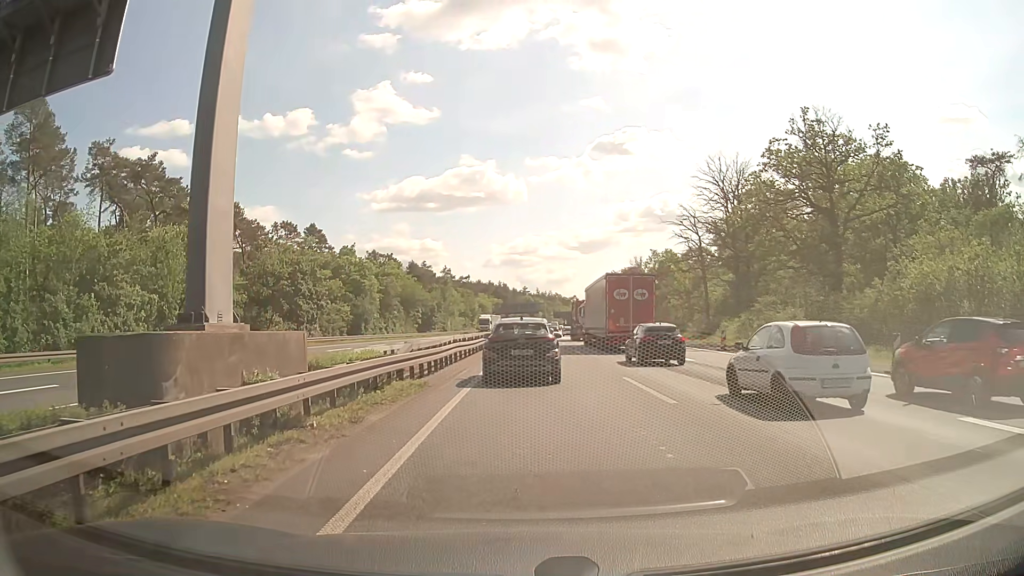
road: motorway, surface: asphalt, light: Day
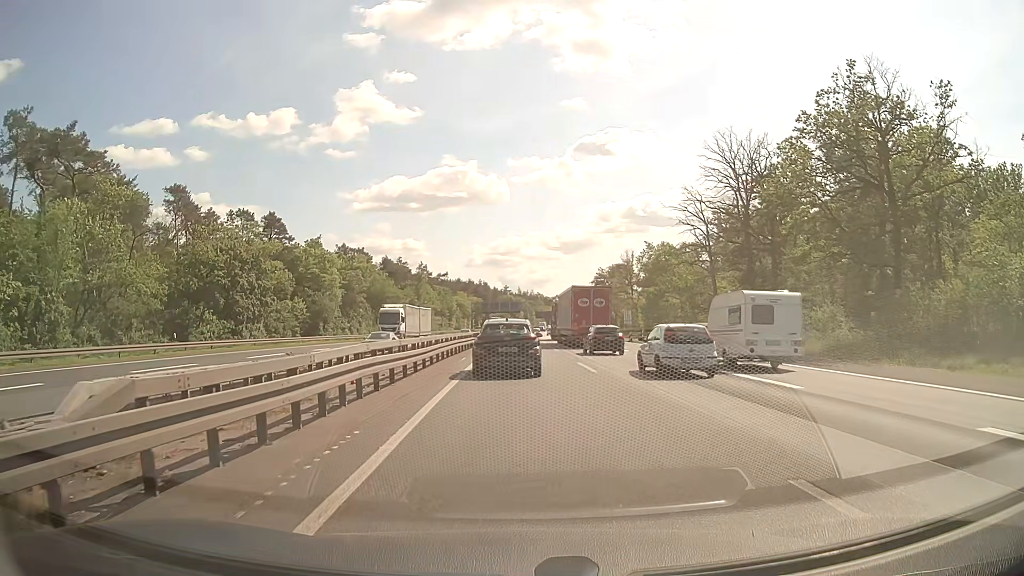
(+0.2, +12.4) m; +1°
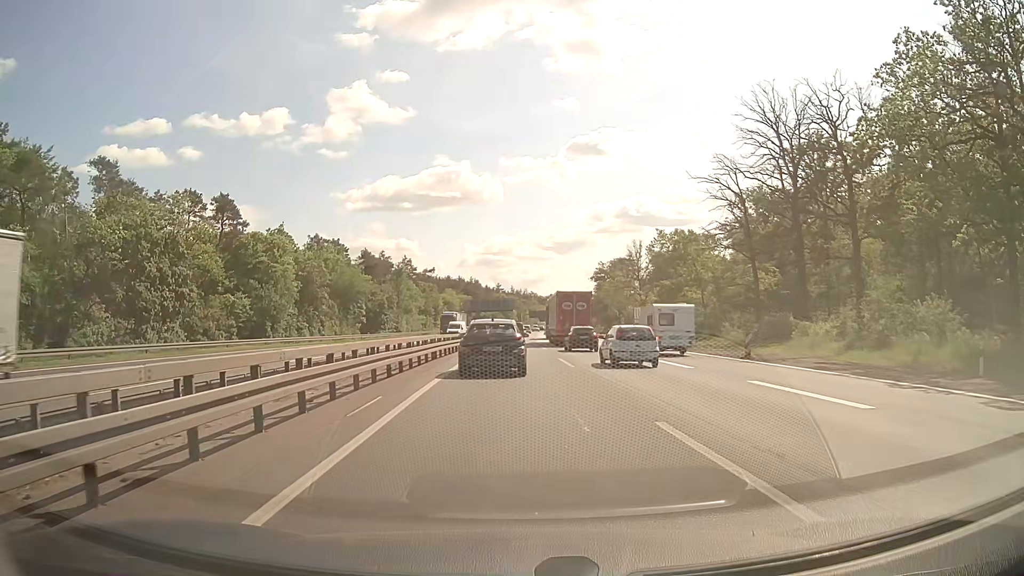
(+0.3, +16.4) m; +1°
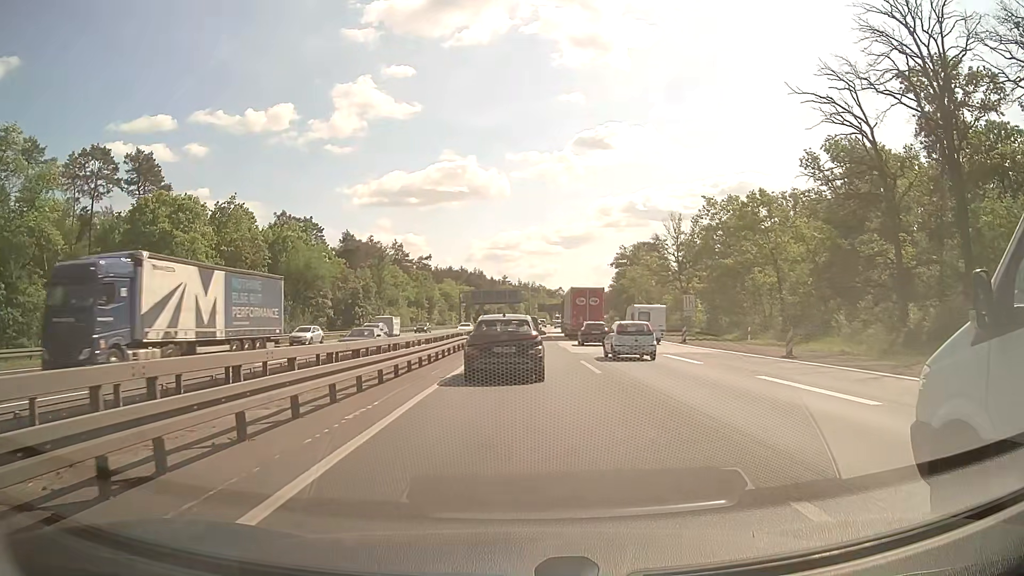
(-0.2, +24.1) m; 0°
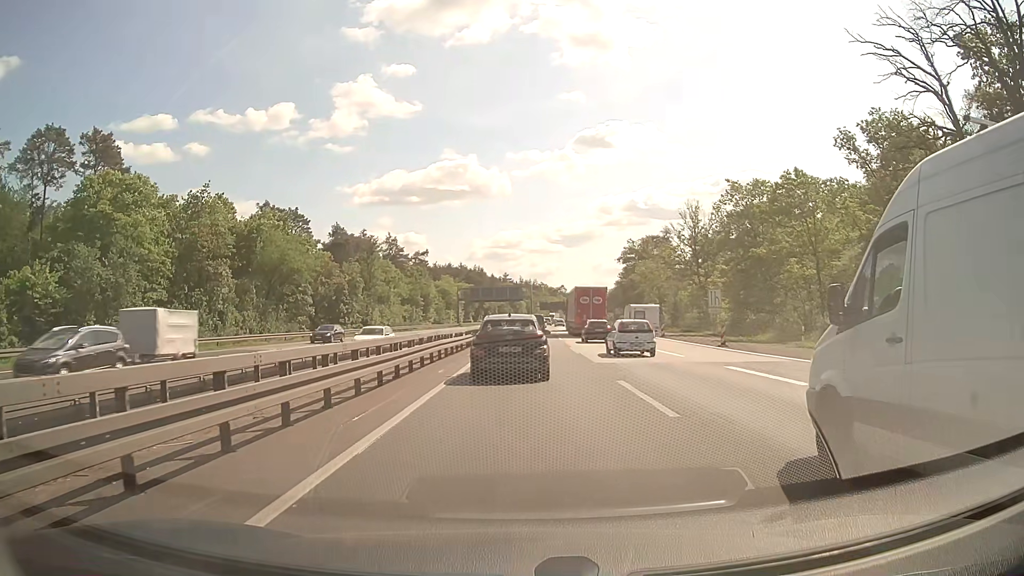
(-0.1, +8.7) m; -1°
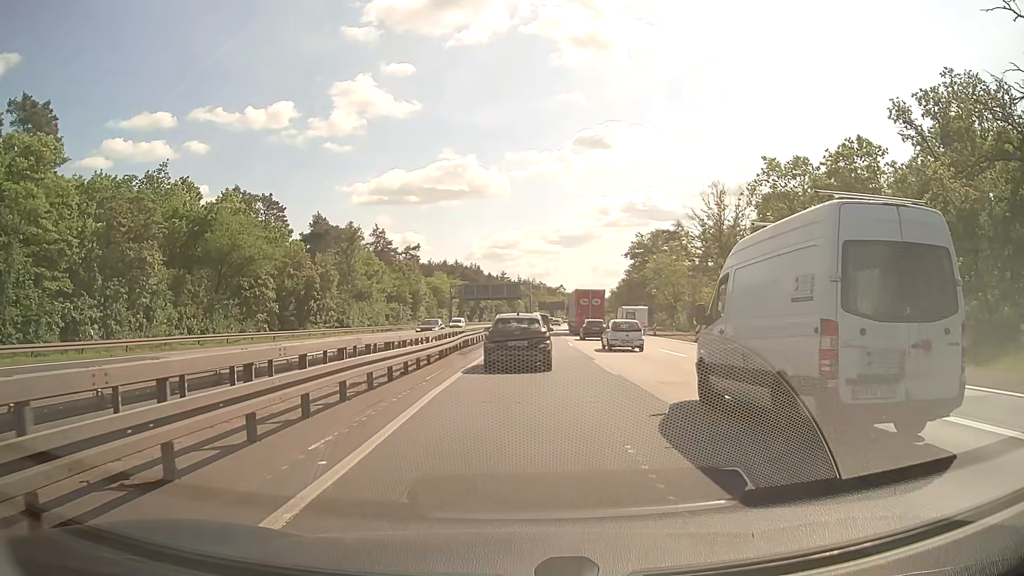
(0.0, +11.5) m; 0°
